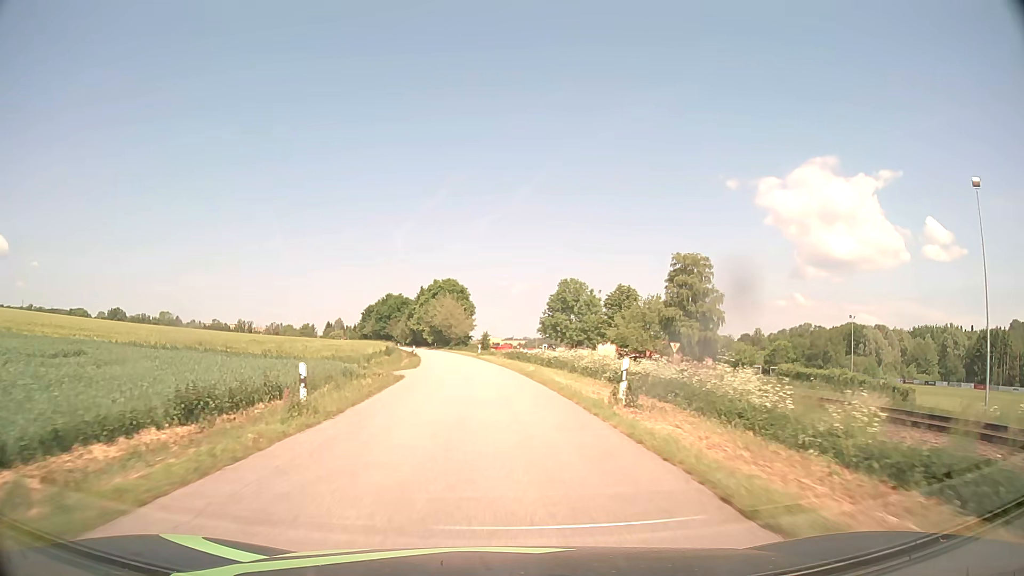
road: tertiary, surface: asphalt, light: Day
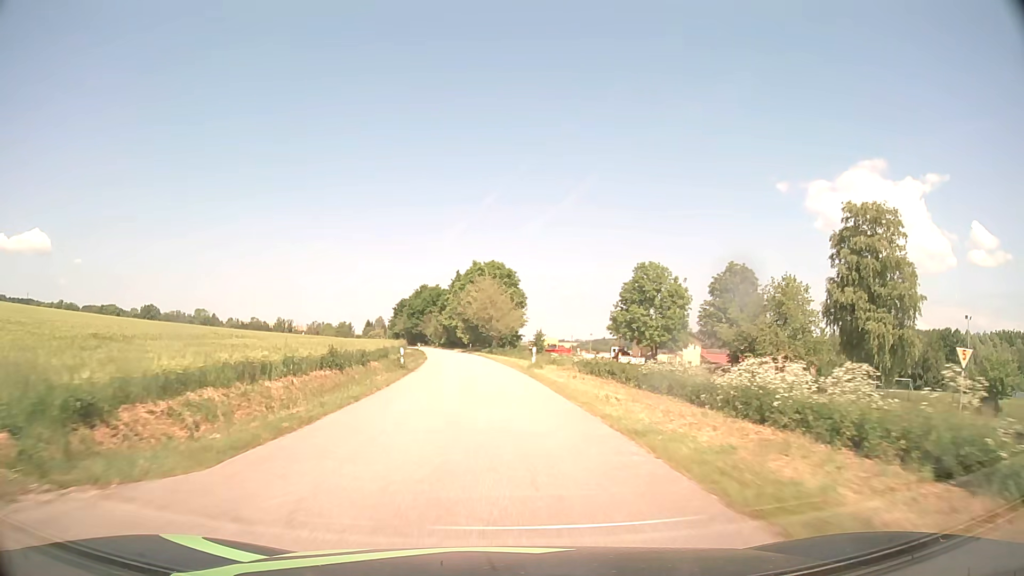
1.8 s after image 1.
(-1.2, +32.1) m; -4°
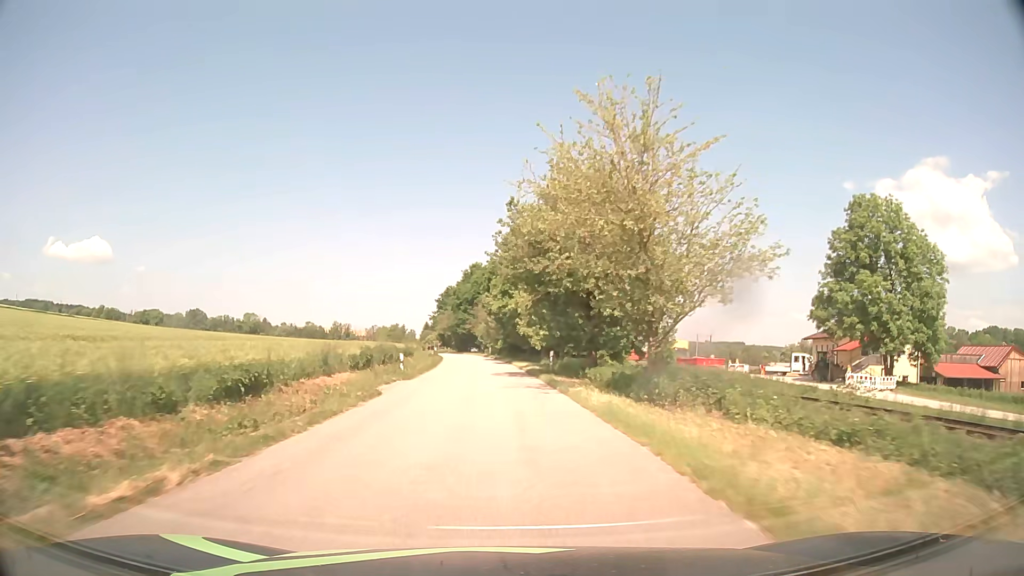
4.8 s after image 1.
(-2.9, +53.5) m; -6°
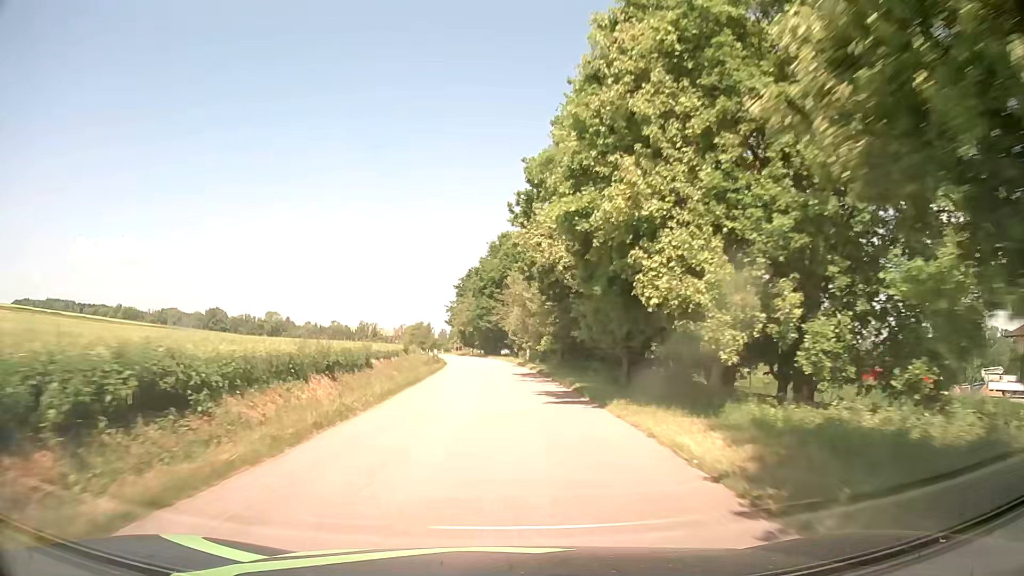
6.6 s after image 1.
(-0.9, +32.2) m; -3°
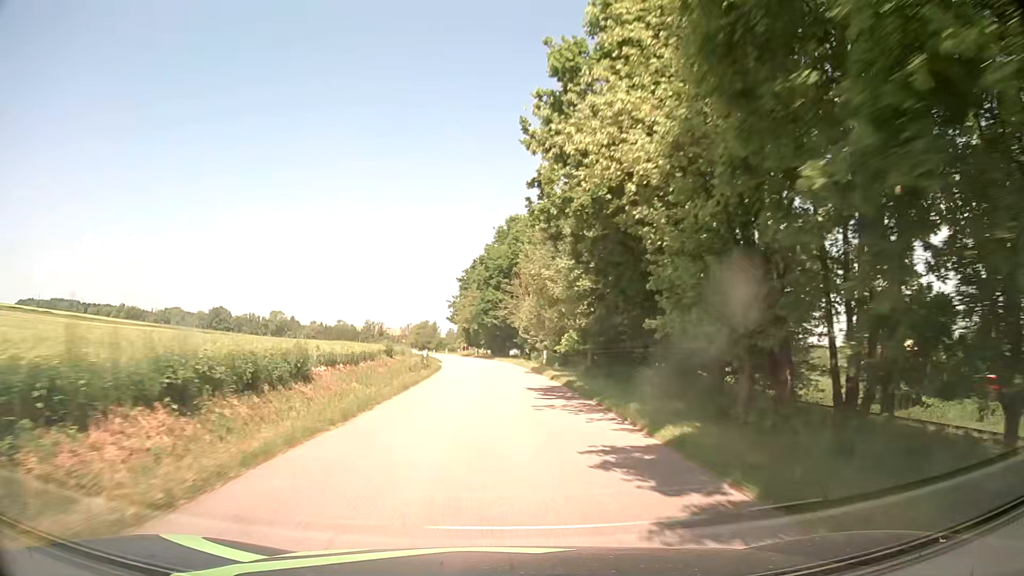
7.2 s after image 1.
(0.0, +10.7) m; -1°
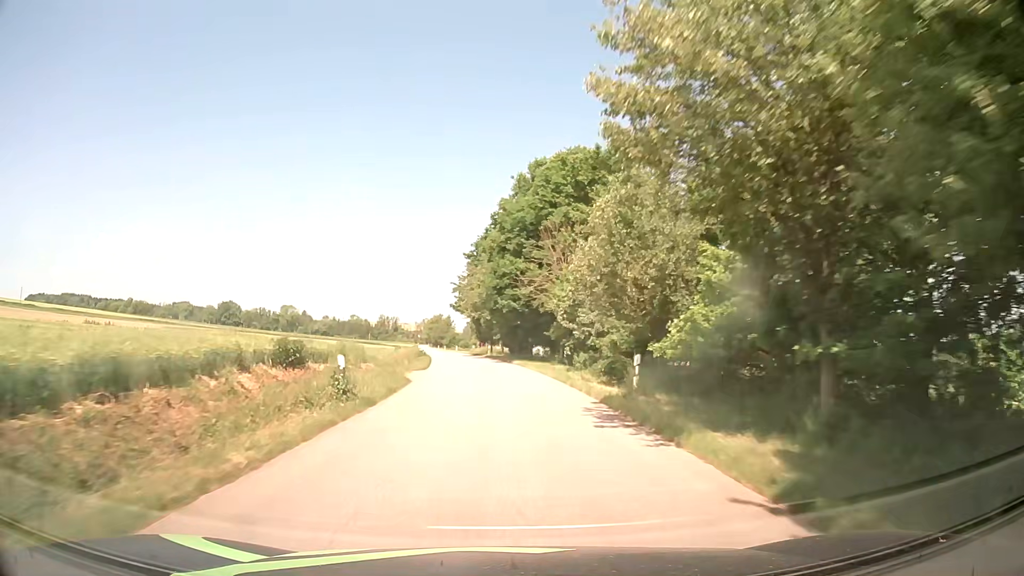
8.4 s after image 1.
(-0.3, +21.5) m; -2°
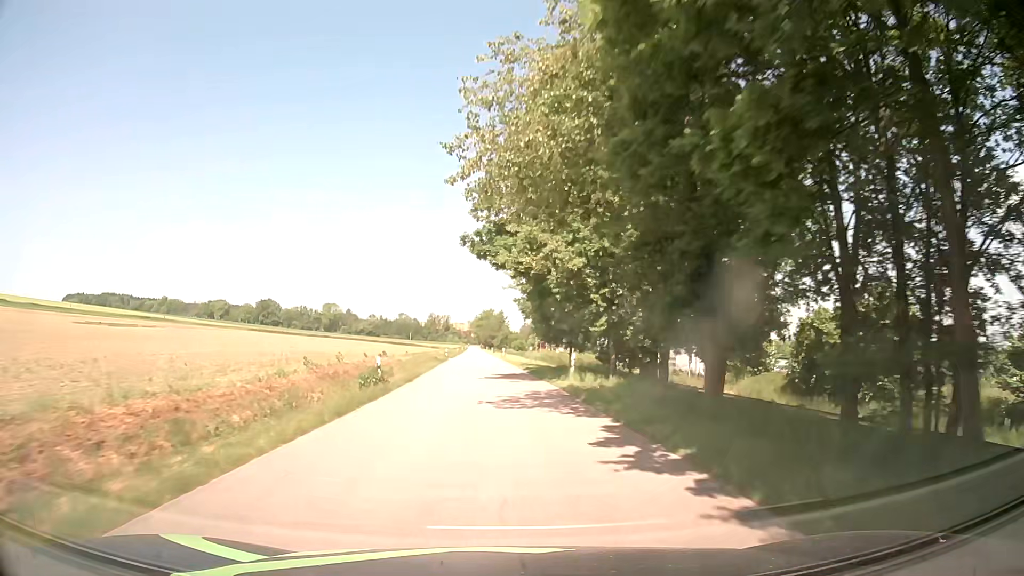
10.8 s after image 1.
(-1.7, +43.2) m; -5°
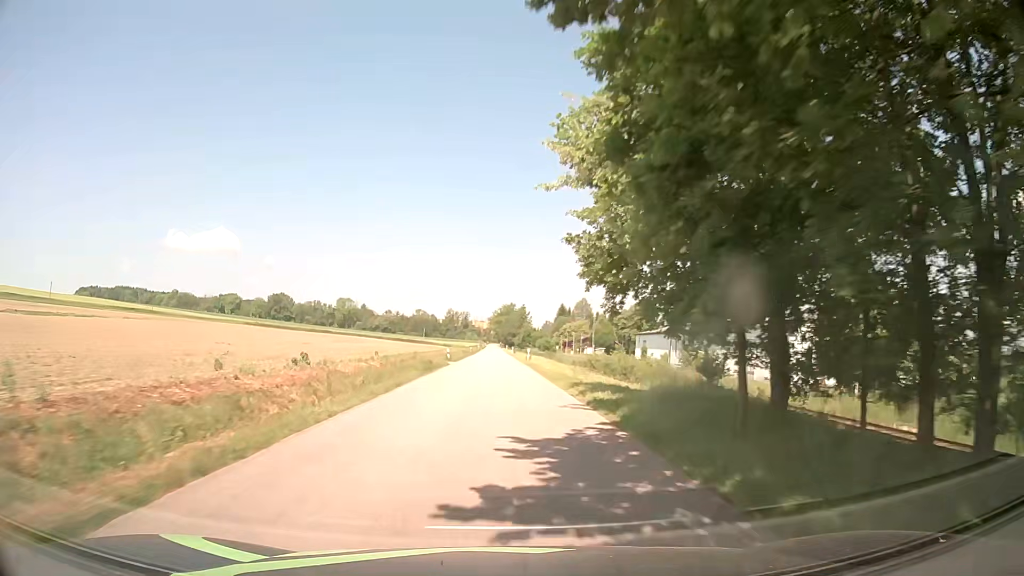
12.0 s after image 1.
(-0.1, +21.7) m; -1°
(0, +10) (0, +20) (0, +30) (0, +40) (0, +50) (0, +60) (-1, +70) (-1, +80) (-1, +90) (-1, +100) m
